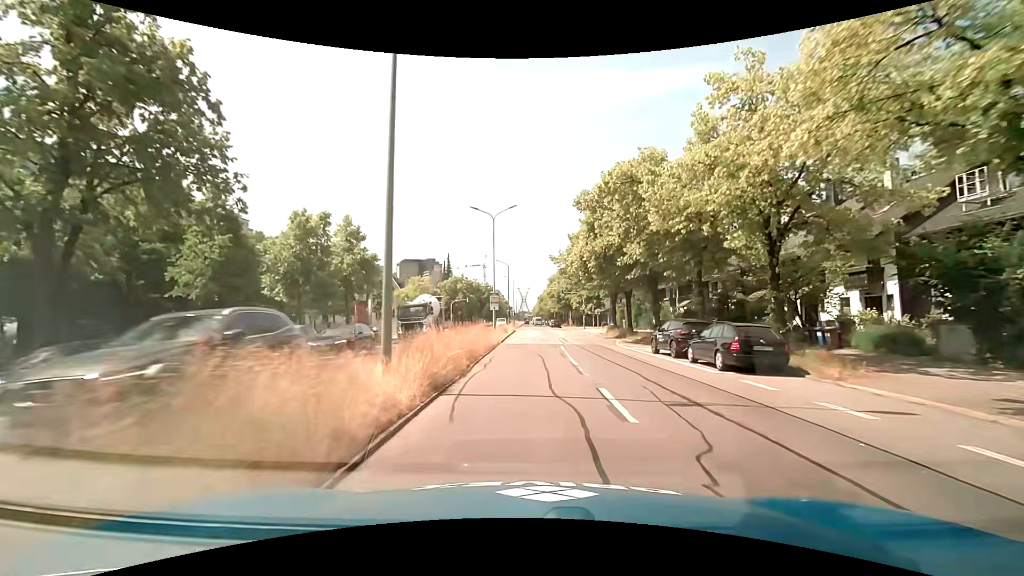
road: primary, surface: asphalt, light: Day
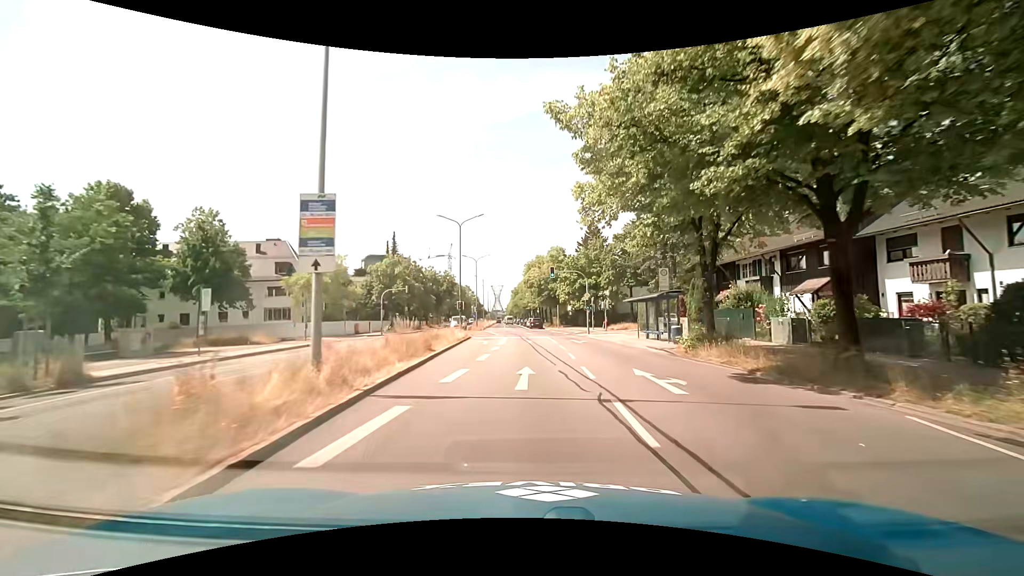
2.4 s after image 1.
(+0.4, +30.4) m; +1°
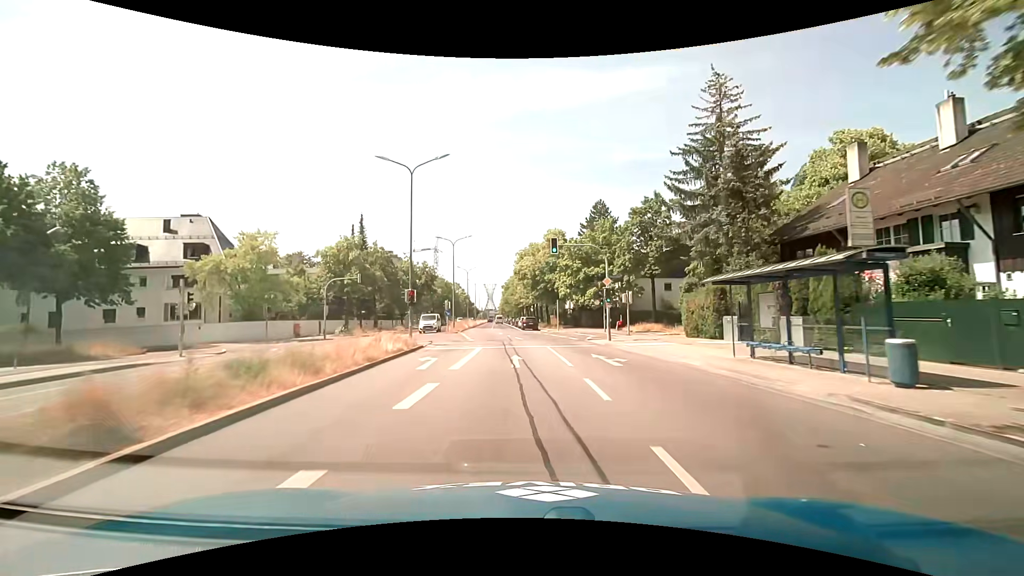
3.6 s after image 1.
(+0.6, +15.2) m; +2°
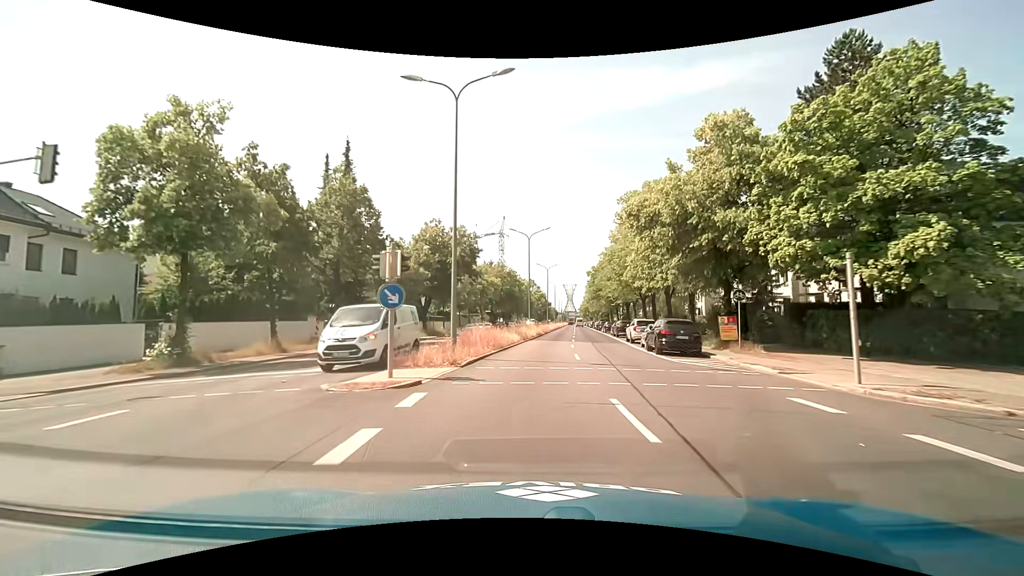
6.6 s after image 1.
(-2.3, +37.9) m; -9°
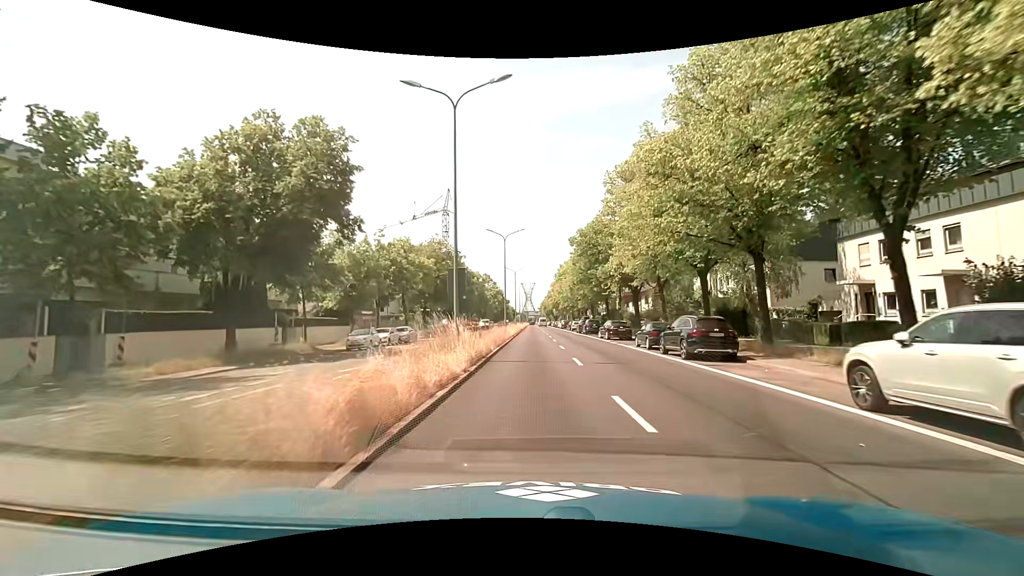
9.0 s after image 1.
(+1.0, +30.4) m; +5°
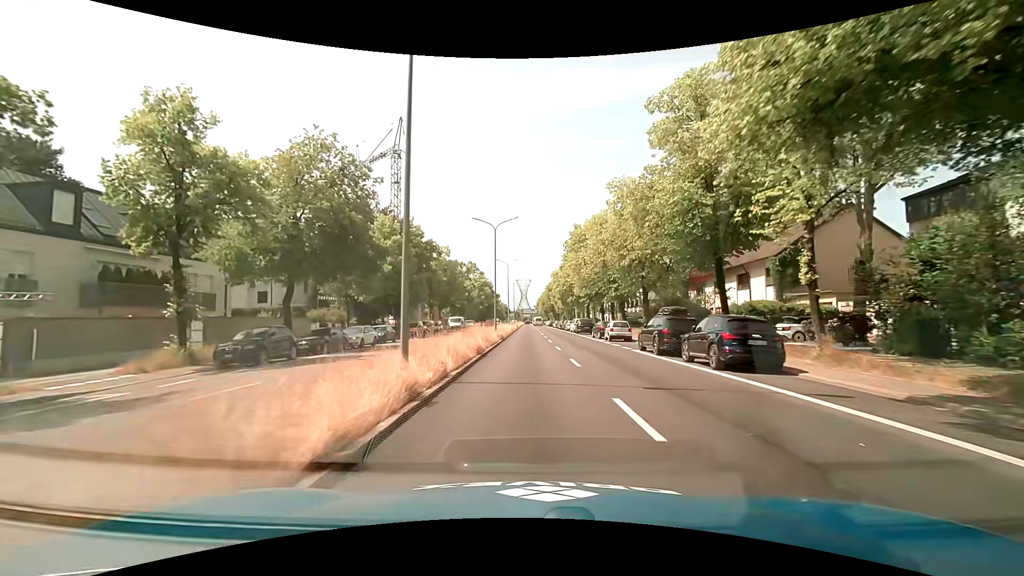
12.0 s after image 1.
(+0.1, +38.3) m; +1°
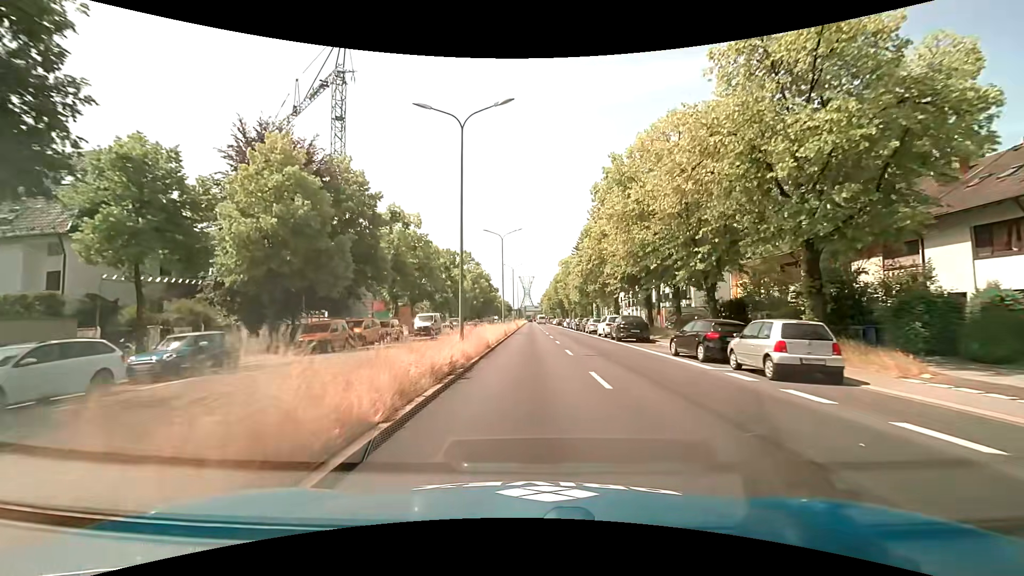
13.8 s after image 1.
(-0.3, +23.0) m; -1°
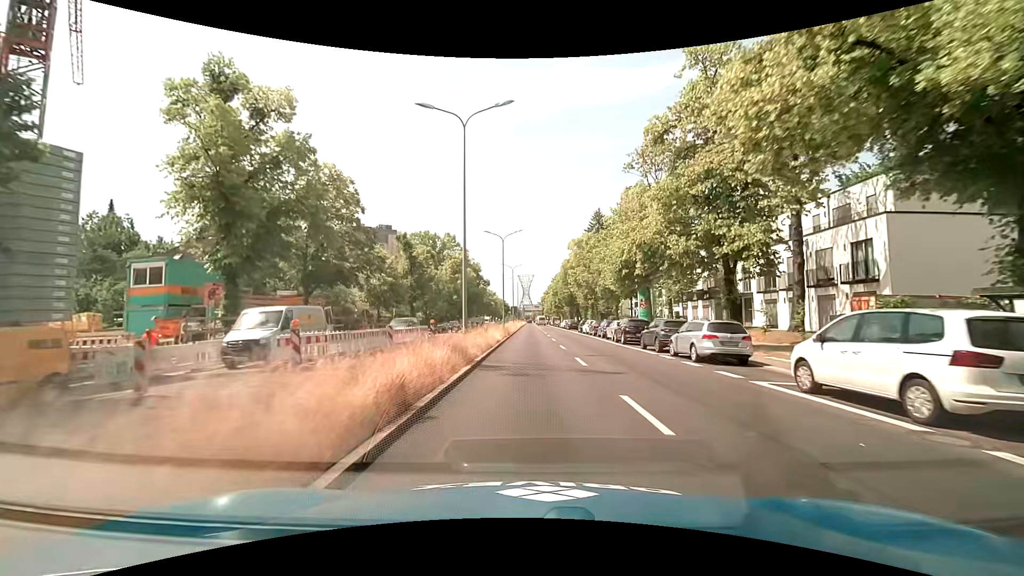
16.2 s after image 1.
(+0.1, +30.7) m; 0°
(0, +10) (0, +20) (0, +30) (0, +40) (0, +50) (0, +60) (0, +70) (0, +80) (0, +90) (0, +100) m
